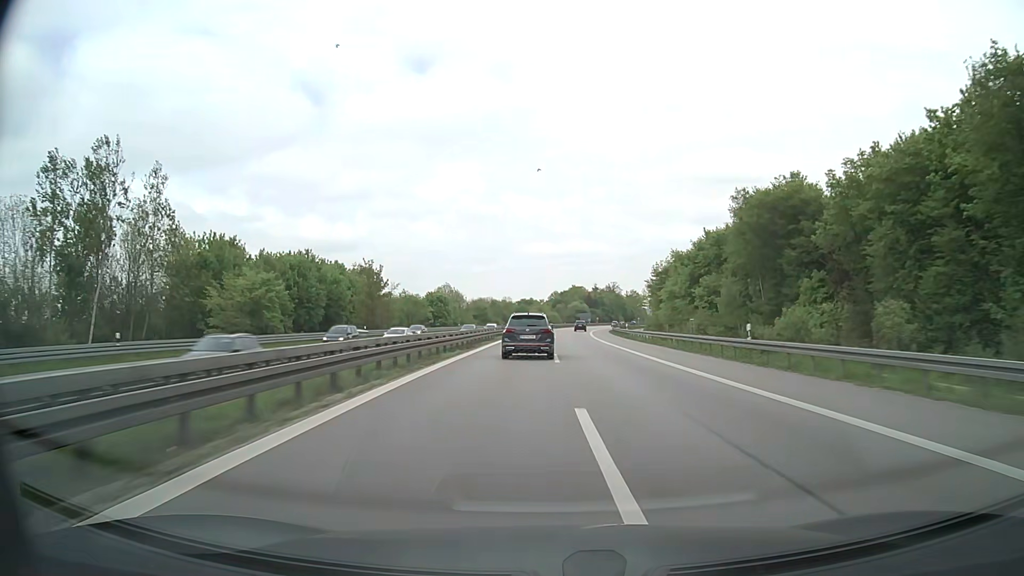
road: motorway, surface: asphalt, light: Day
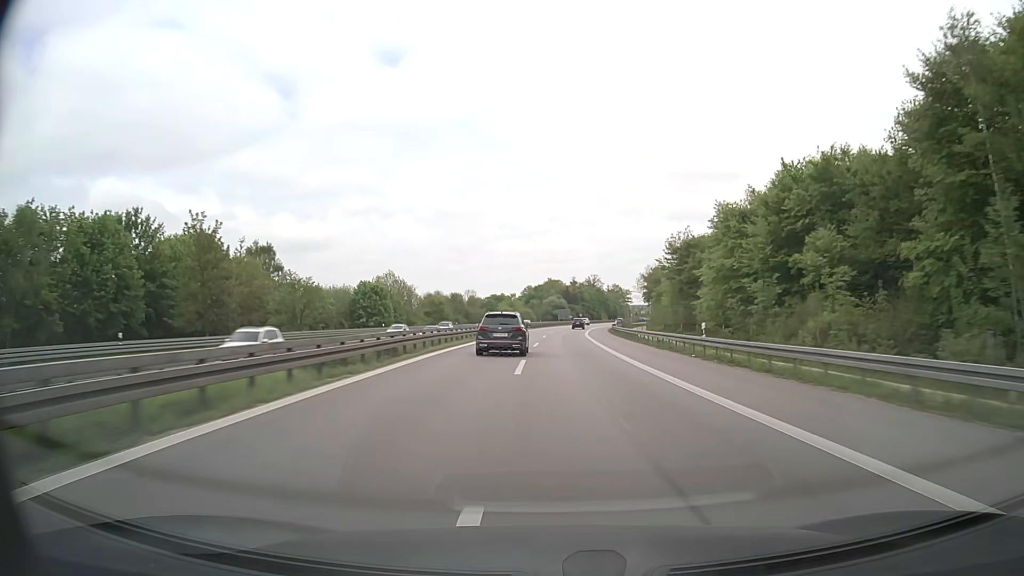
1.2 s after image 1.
(+0.9, +41.4) m; +2°
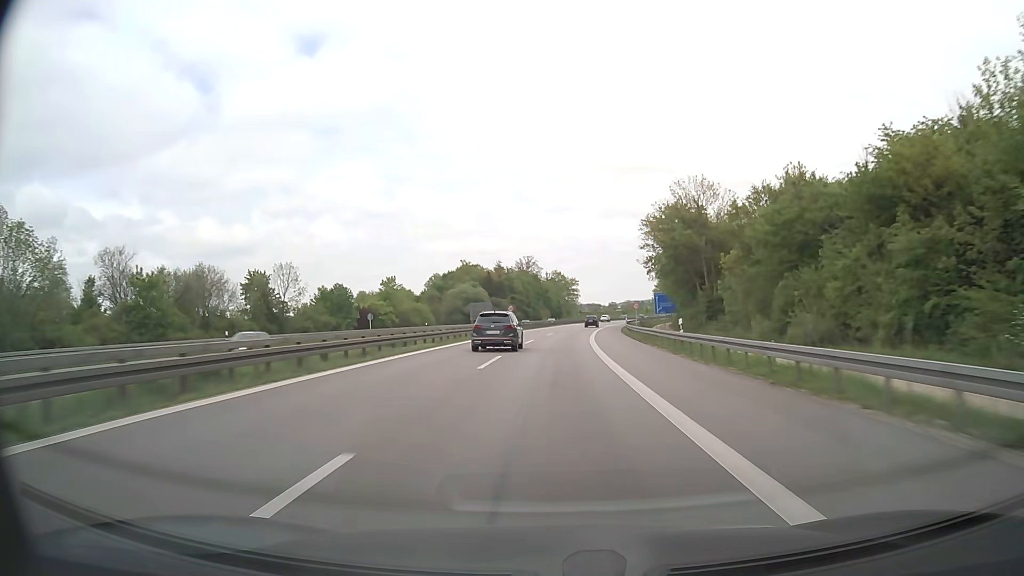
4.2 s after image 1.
(+4.7, +104.0) m; +5°
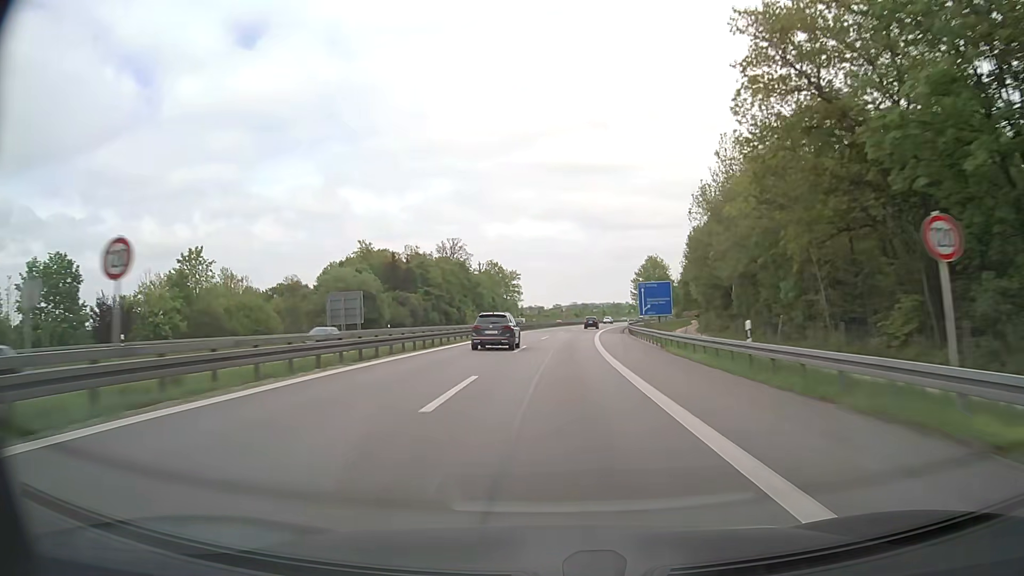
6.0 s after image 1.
(+2.9, +62.4) m; +5°
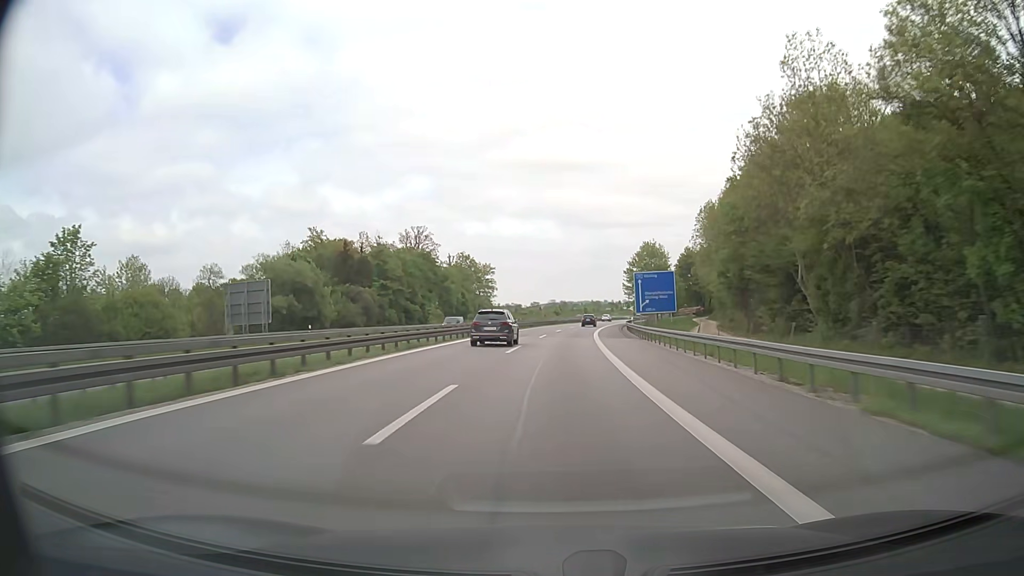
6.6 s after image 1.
(+0.3, +20.8) m; +2°
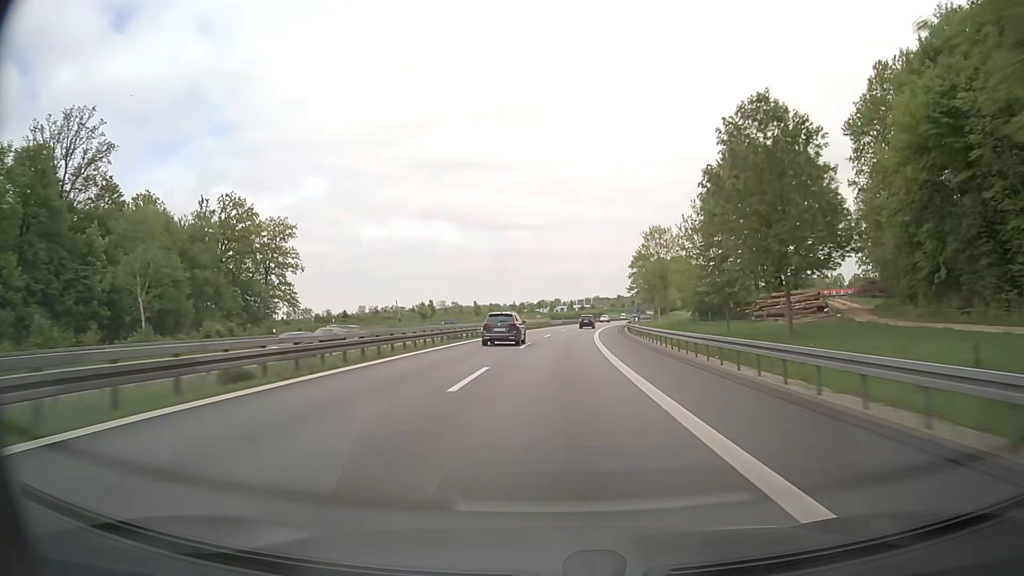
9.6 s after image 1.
(+7.8, +103.1) m; +8°
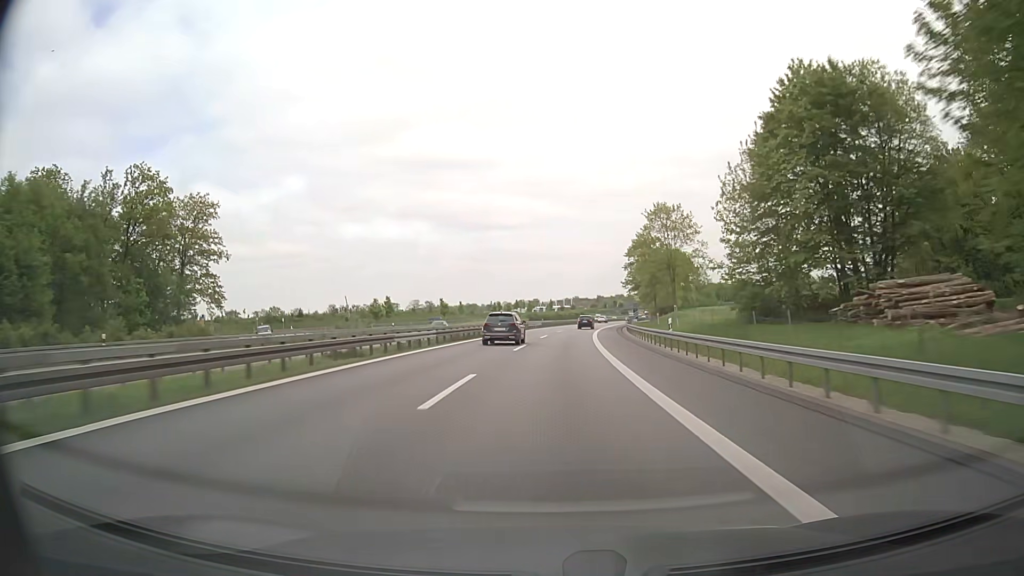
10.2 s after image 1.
(+0.3, +20.6) m; +2°
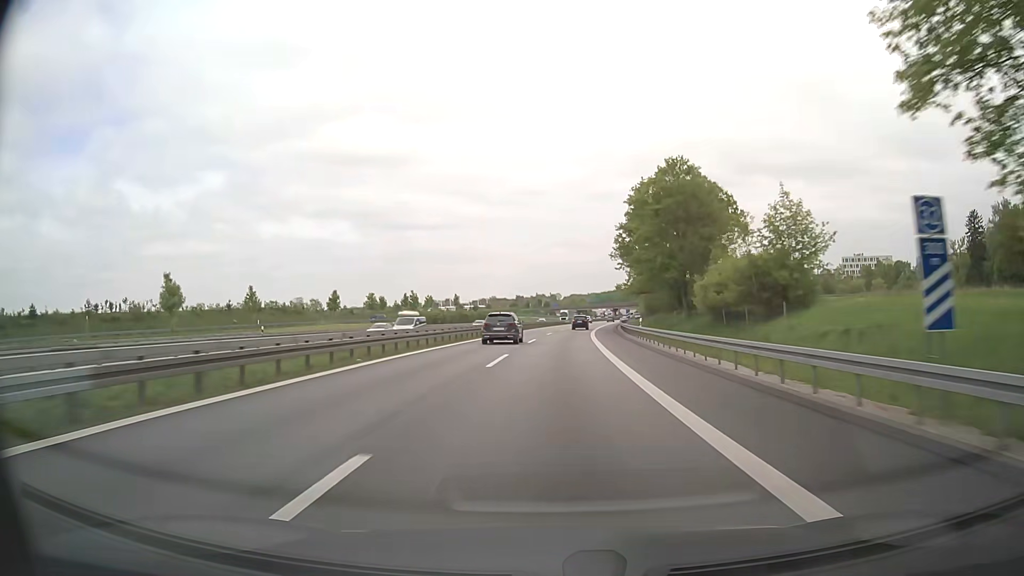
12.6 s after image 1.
(+4.6, +81.6) m; +7°
(0, +10) (0, +20) (+1, +30) (+1, +40) (+2, +50) (+3, +60) (+4, +70) (+5, +80) (+6, +90) (+7, +100) m
